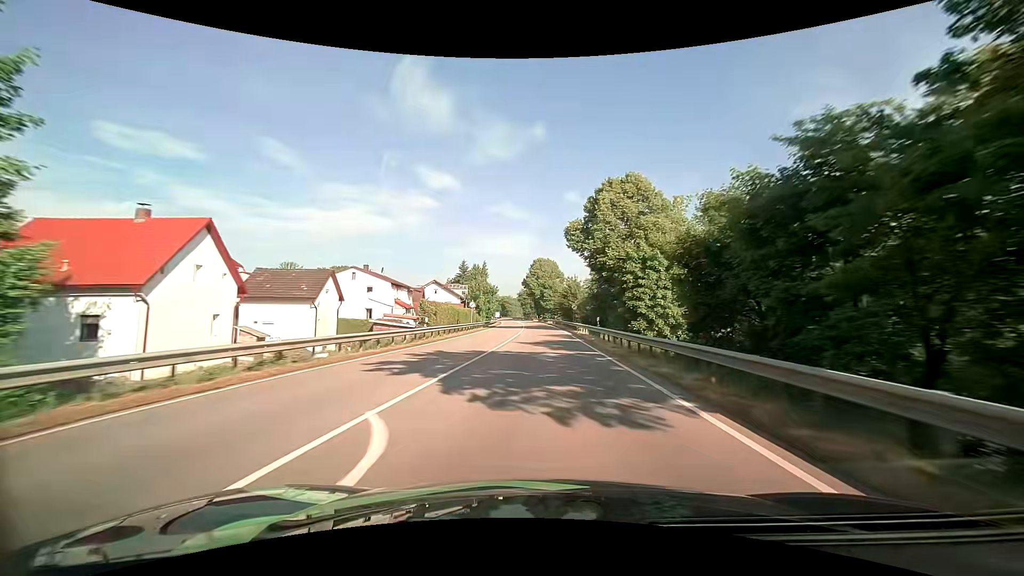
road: primary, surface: asphalt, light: Day
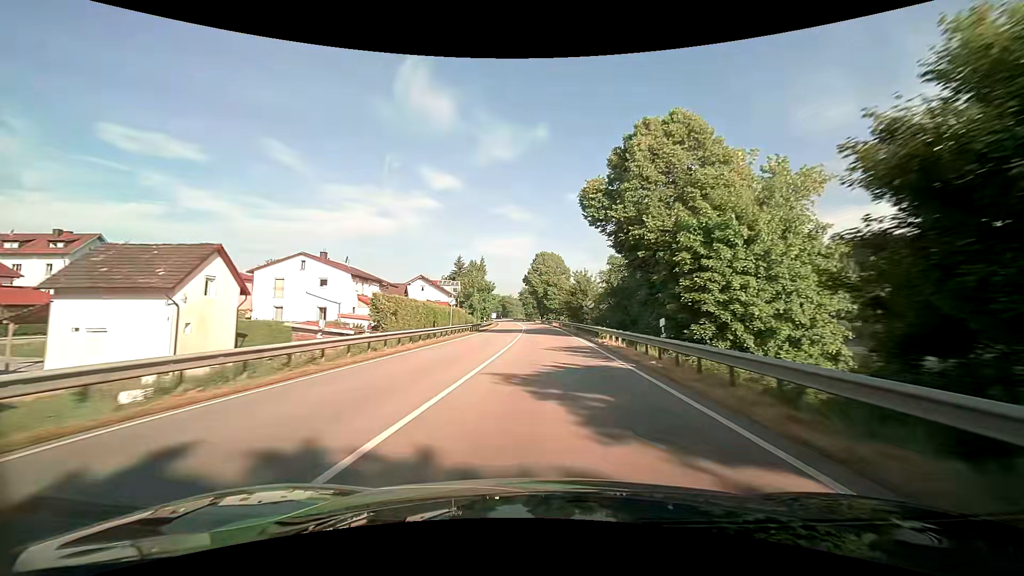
(-0.1, +14.6) m; -1°
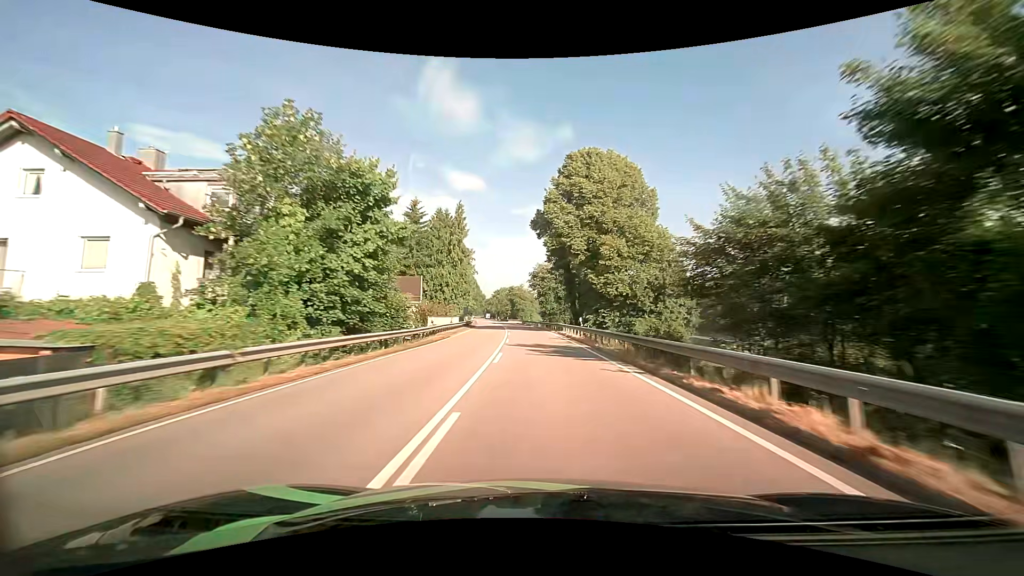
(-0.5, +74.2) m; -2°
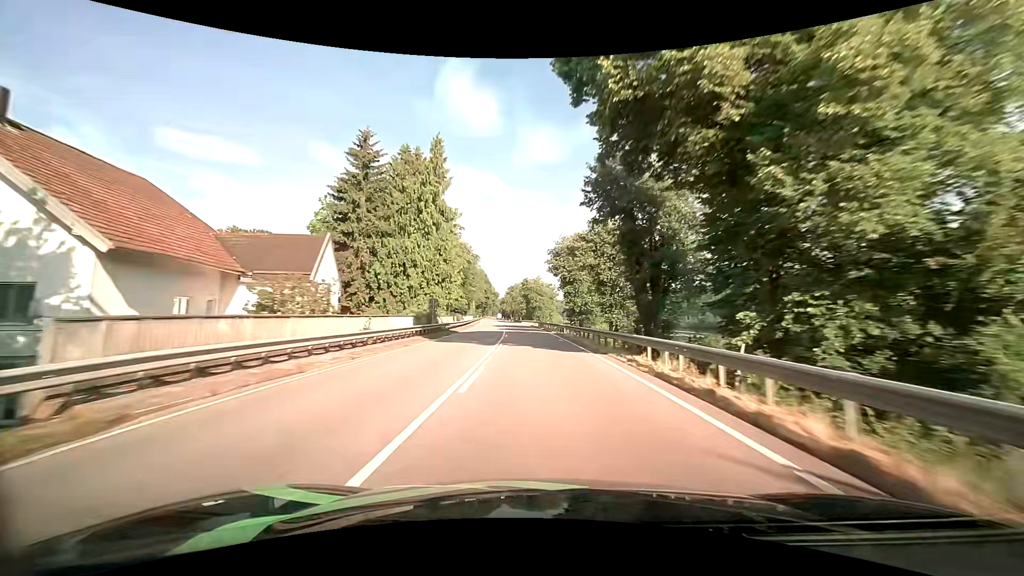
(-0.5, +30.1) m; -2°
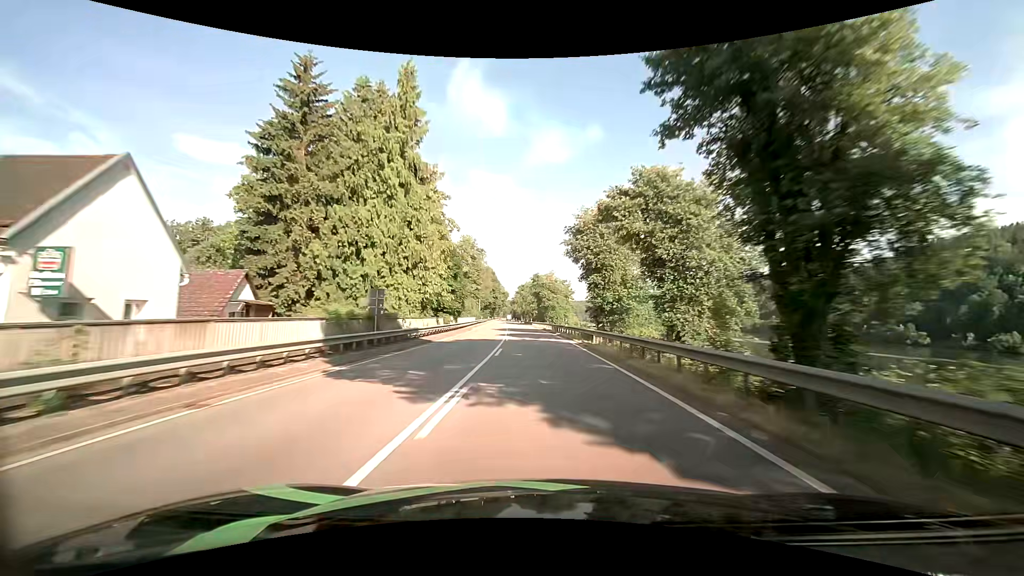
(-0.2, +15.2) m; -2°
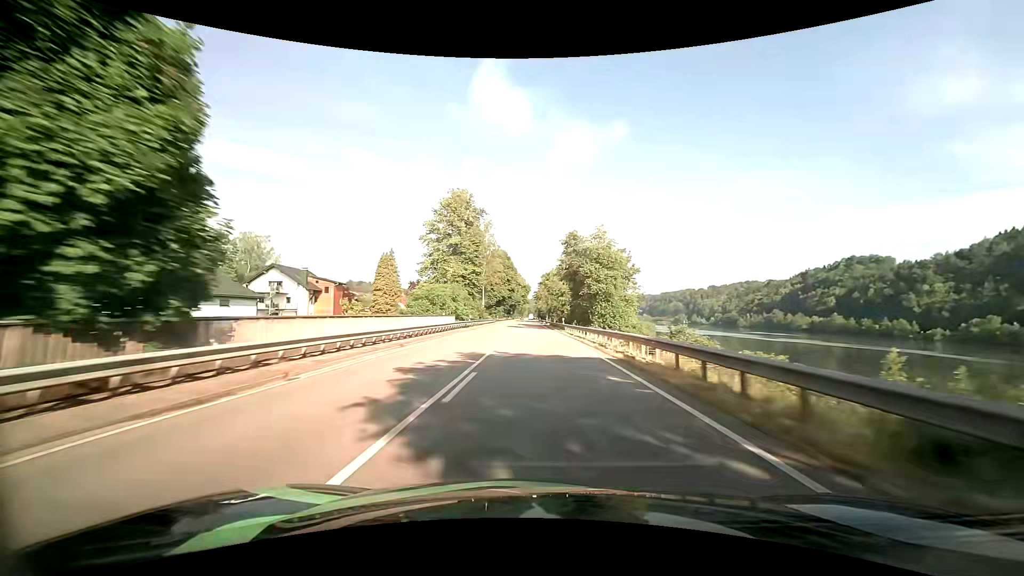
(-1.0, +46.1) m; -3°
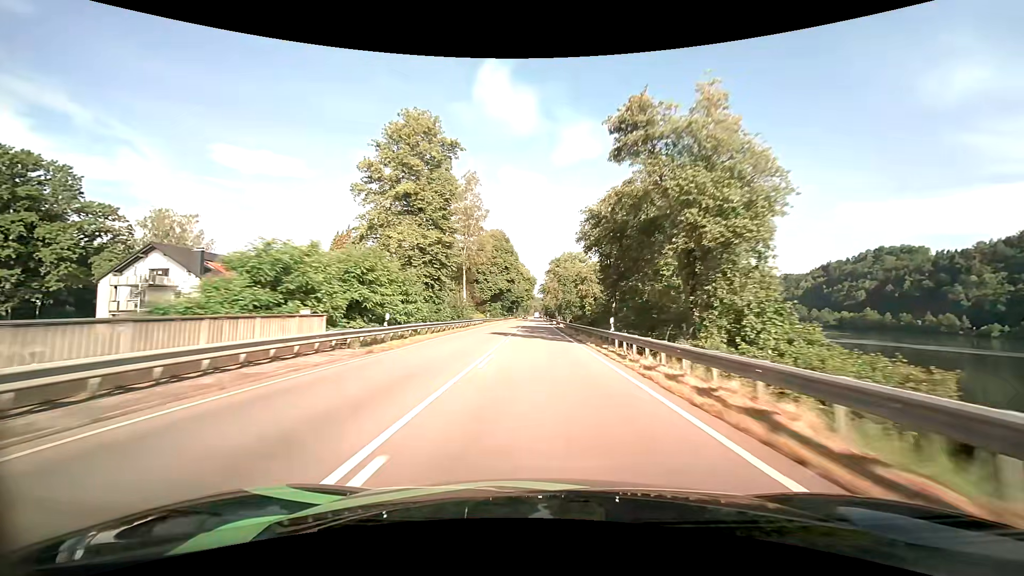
(-0.3, +31.2) m; -1°
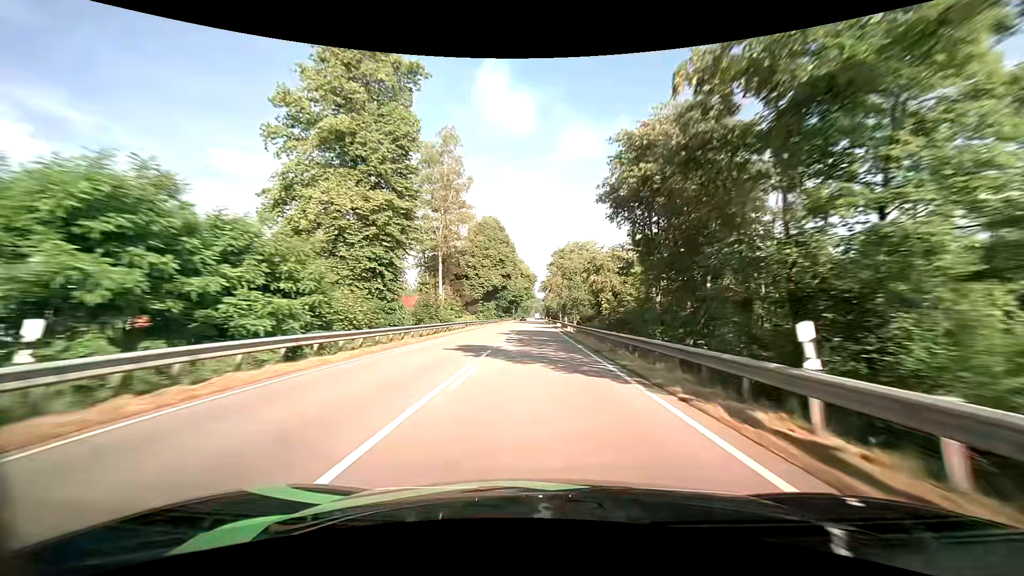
(0.0, +15.7) m; 0°
(0, +10) (0, +20) (0, +30) (0, +40) (0, +50) (0, +60) (0, +70) (0, +80) (0, +90) (0, +100) m
